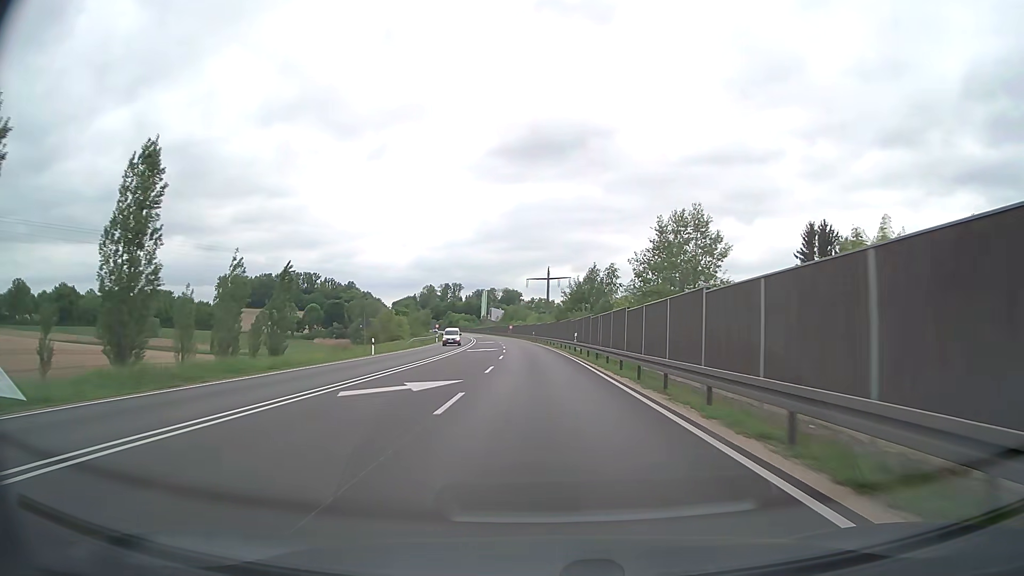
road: trunk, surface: asphalt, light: Day
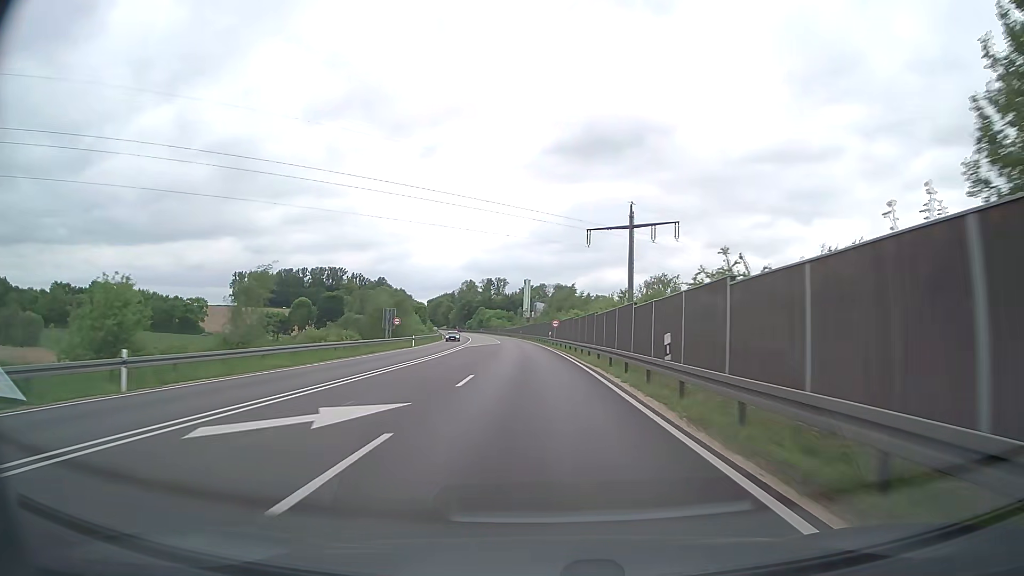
(-2.8, +78.9) m; -4°
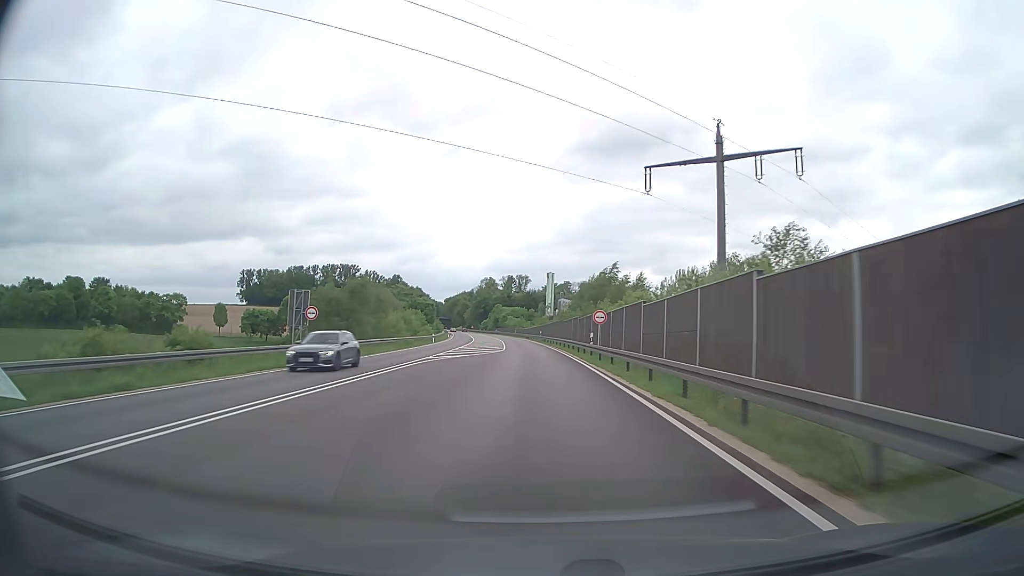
(-0.6, +31.6) m; -2°
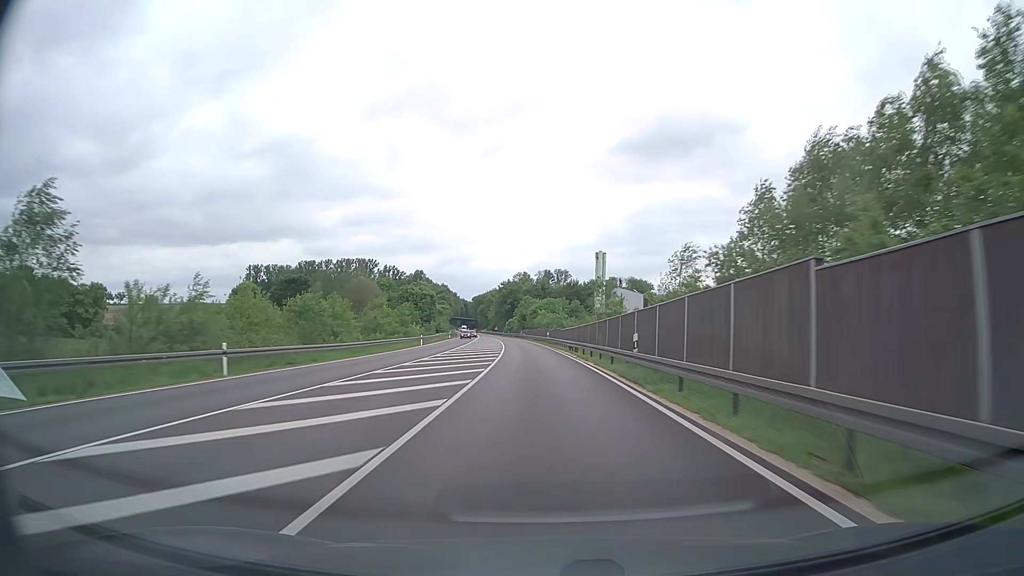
(-2.0, +63.1) m; -3°
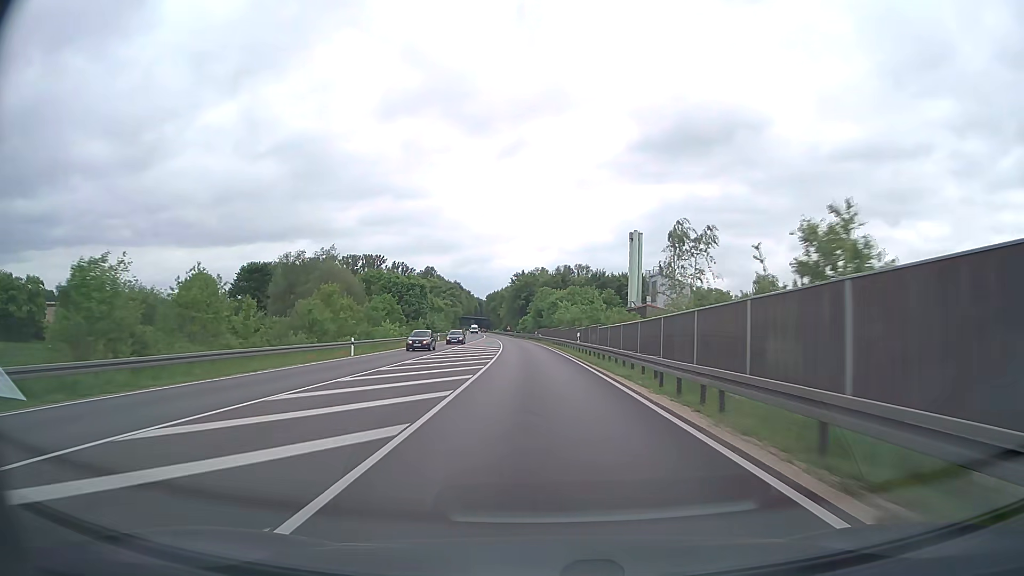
(-0.5, +31.6) m; -2°
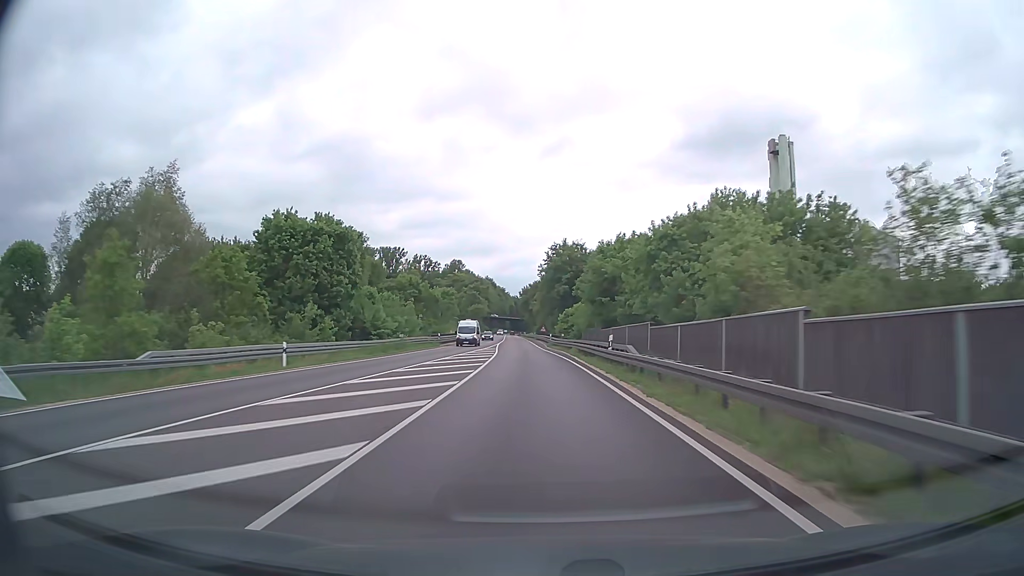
(-1.7, +63.1) m; -3°
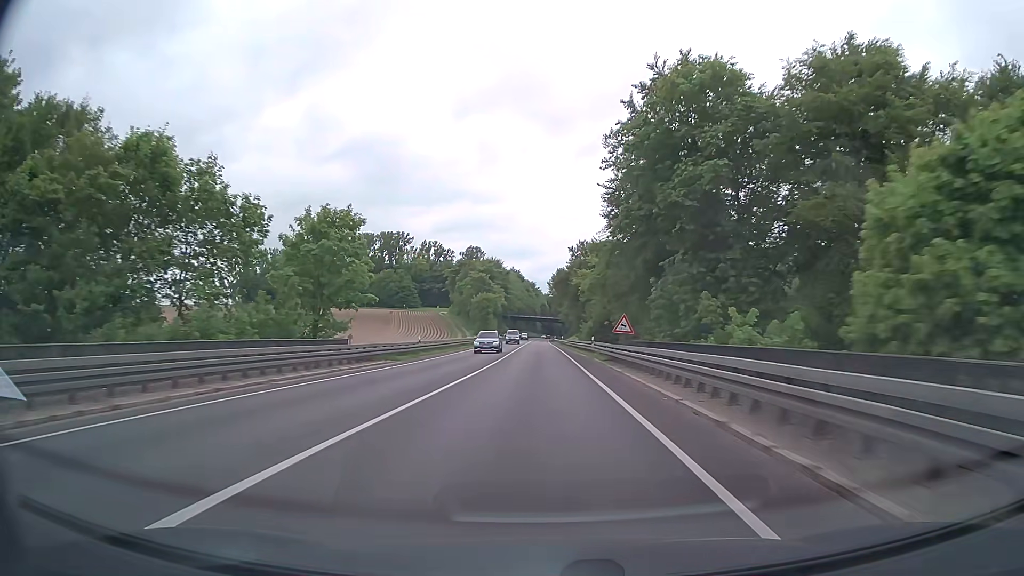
(-2.6, +79.0) m; -3°
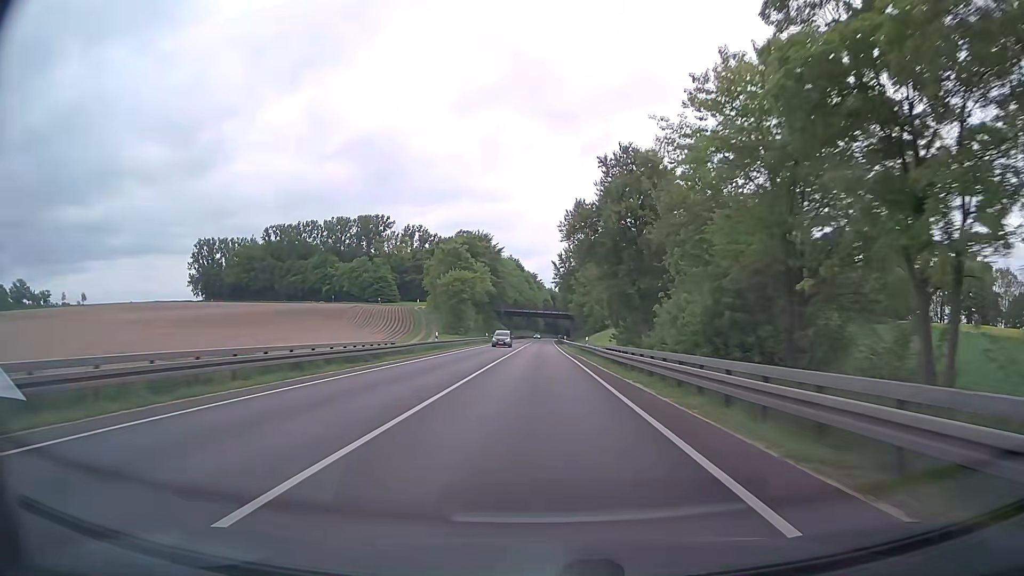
(-0.2, +47.4) m; -1°
(0, +10) (0, +20) (0, +30) (0, +40) (0, +50) (0, +60) (0, +70) (0, +80) (0, +90) (0, +100) m
